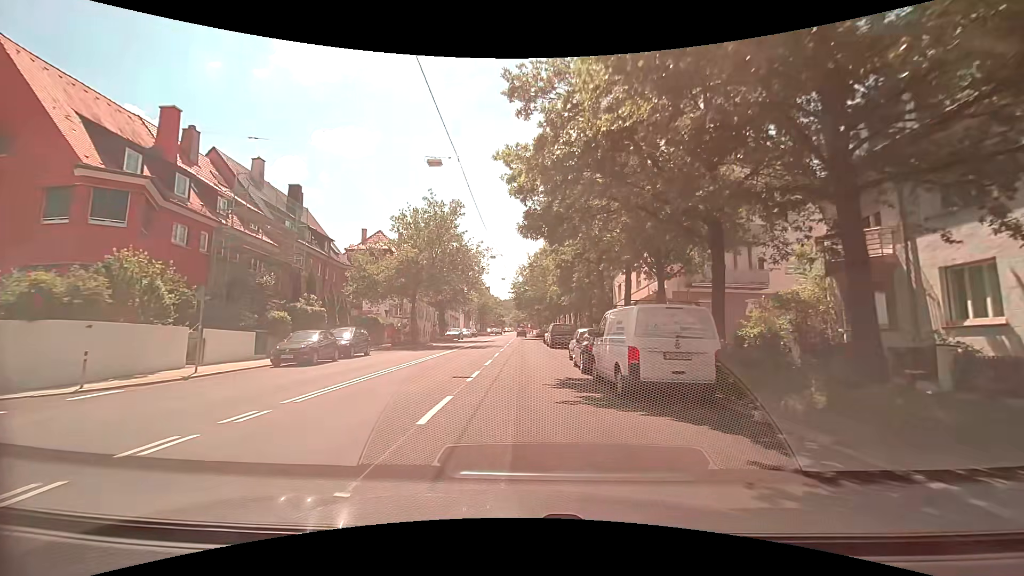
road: secondary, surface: asphalt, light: Day
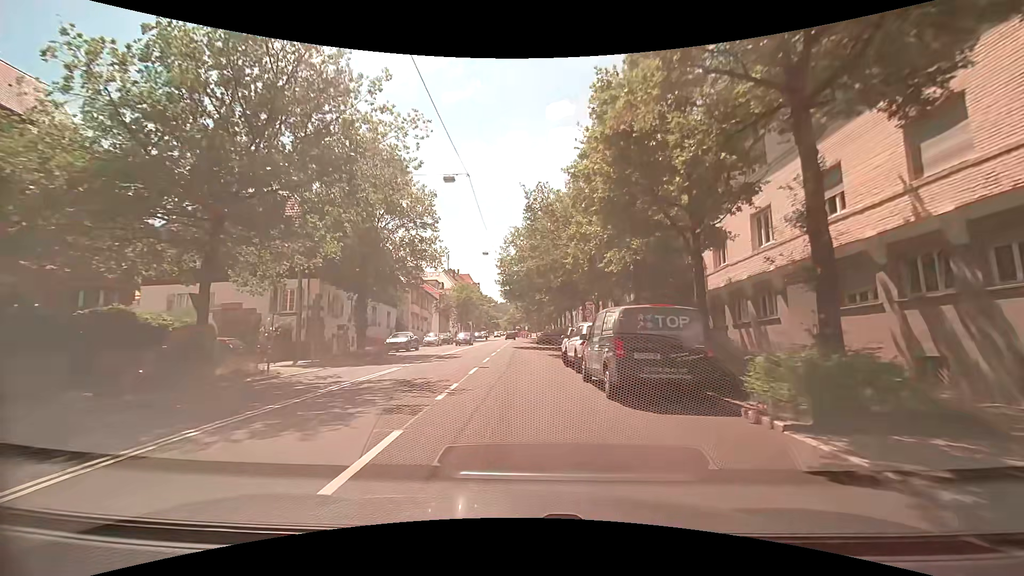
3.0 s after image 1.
(+0.2, +27.6) m; +1°
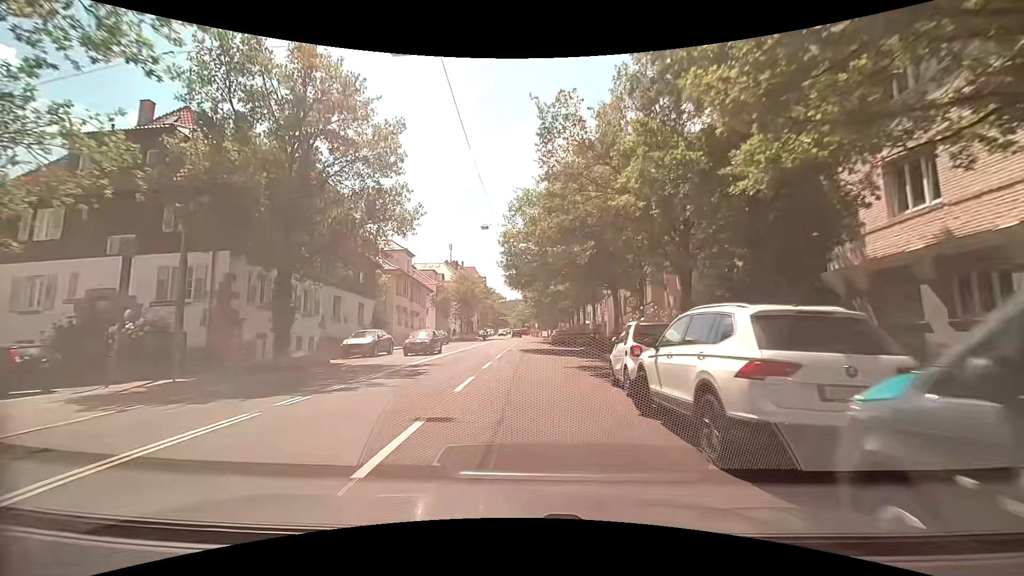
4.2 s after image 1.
(-0.2, +11.2) m; -1°
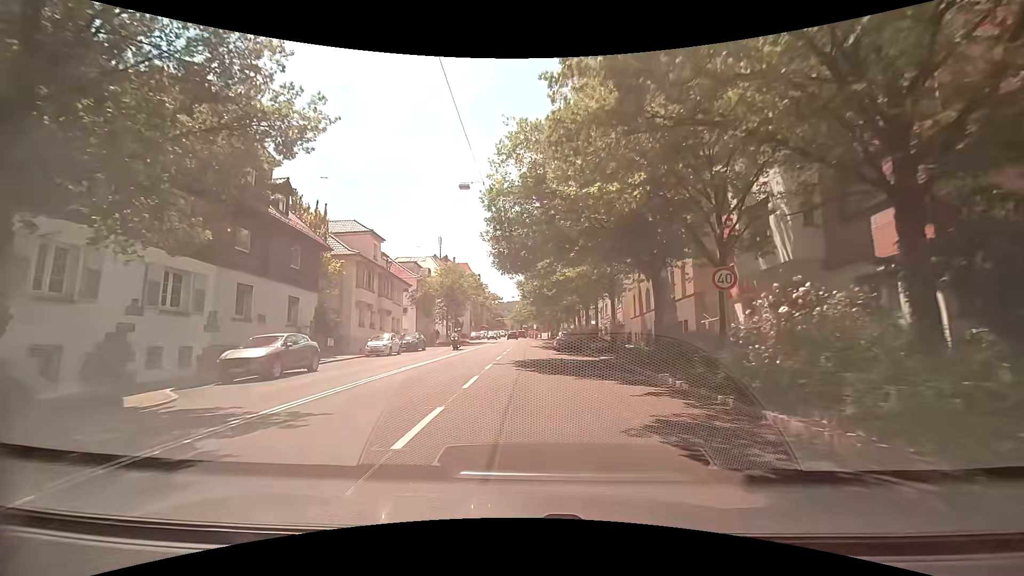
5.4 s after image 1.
(0.0, +11.0) m; 0°
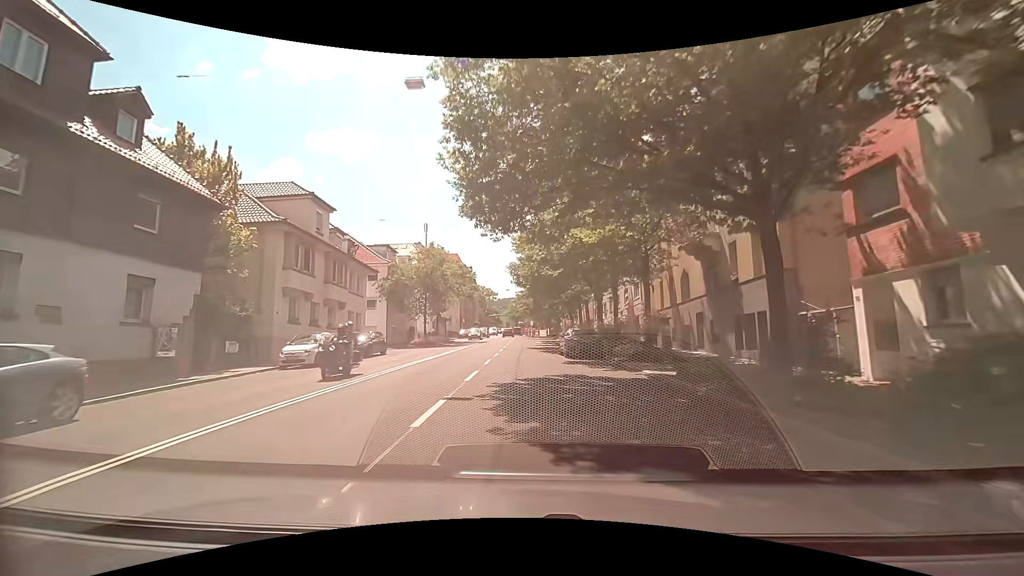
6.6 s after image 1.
(0.0, +10.8) m; 0°
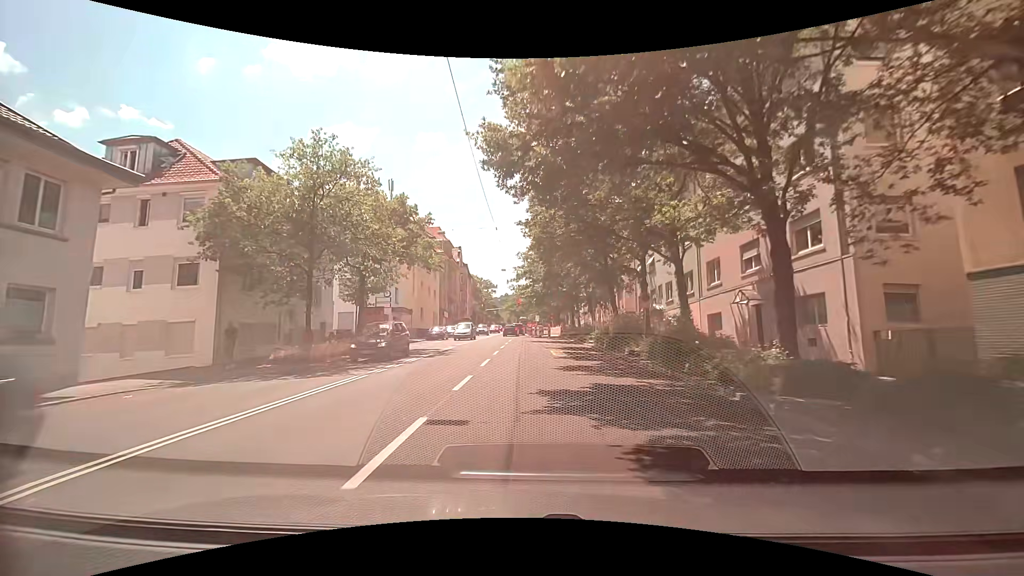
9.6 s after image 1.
(+0.1, +26.7) m; 0°
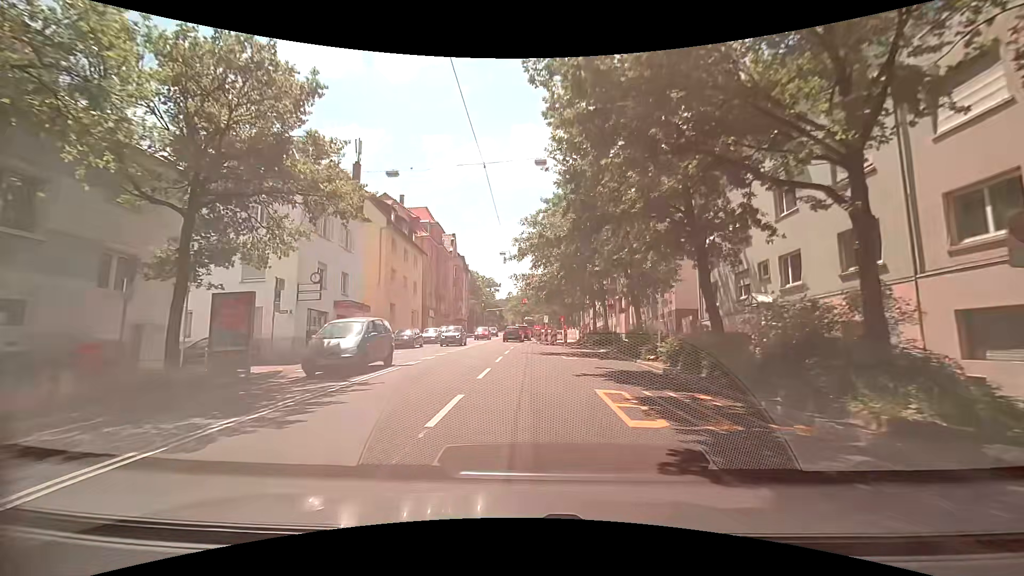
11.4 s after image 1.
(0.0, +15.6) m; +1°
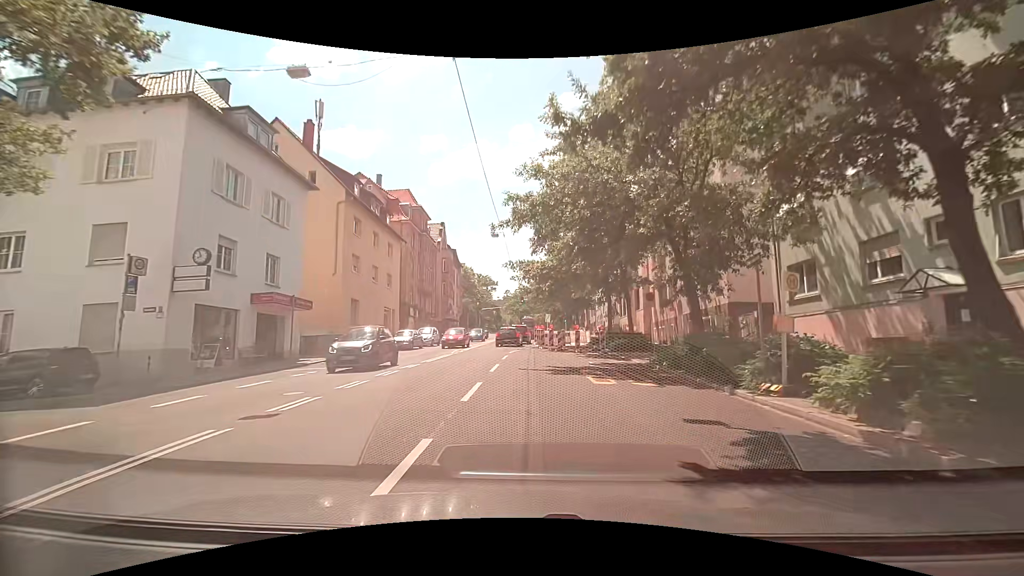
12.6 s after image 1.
(-0.2, +9.5) m; -2°
